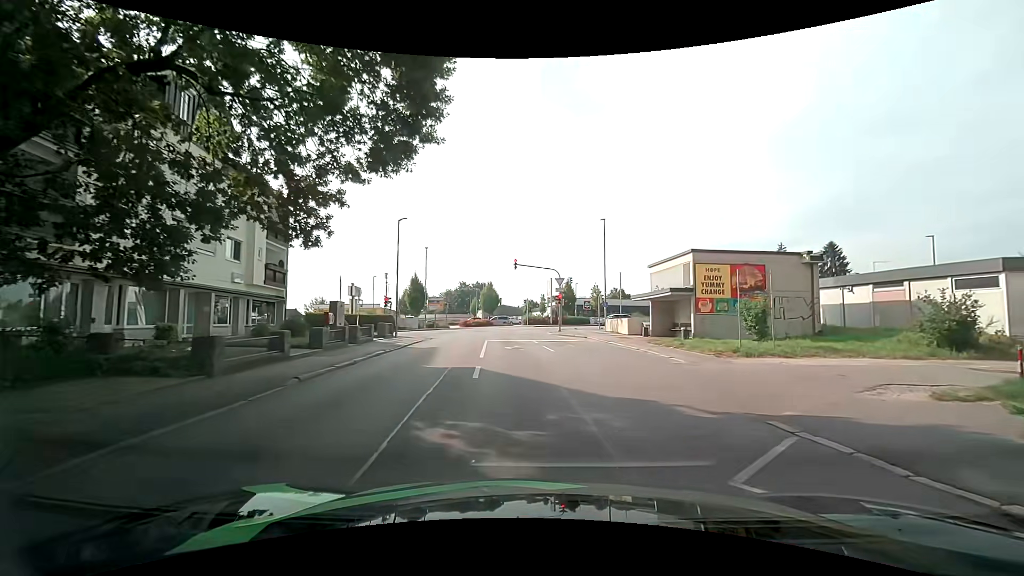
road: residential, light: Day
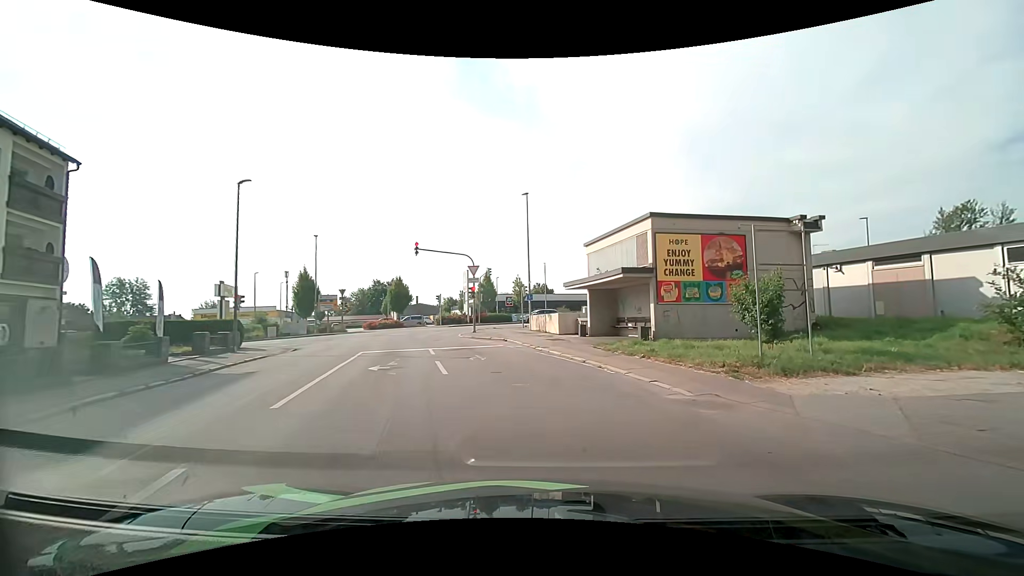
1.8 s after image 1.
(+0.7, +8.7) m; +8°
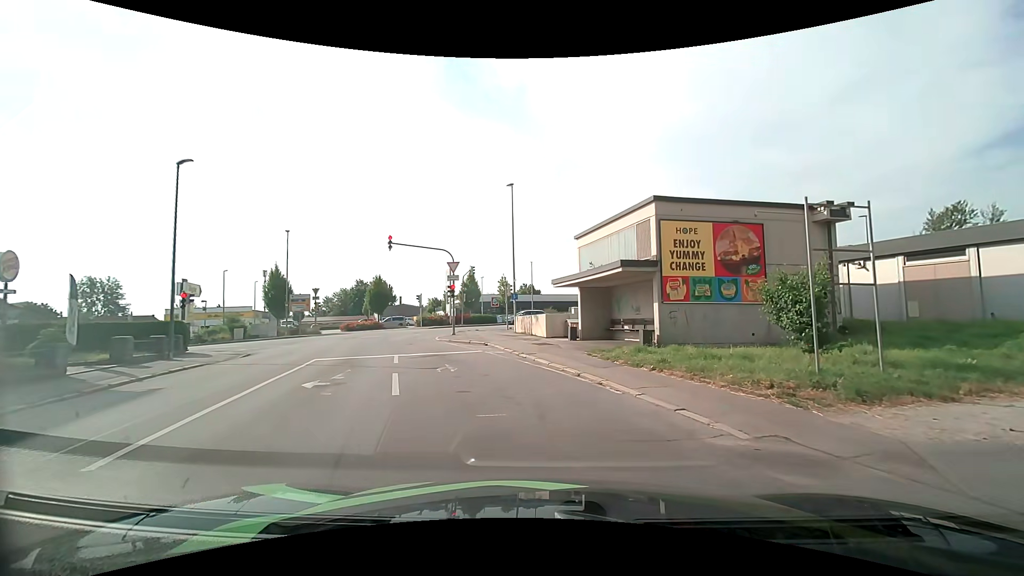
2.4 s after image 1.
(+0.1, +2.9) m; +1°
(-1, +10) (-3, +20) (-6, +29) (-6, +39) (+1, +45) (+10, +49) (+20, +52) (+29, +55) (+39, +58) (+49, +60) m
